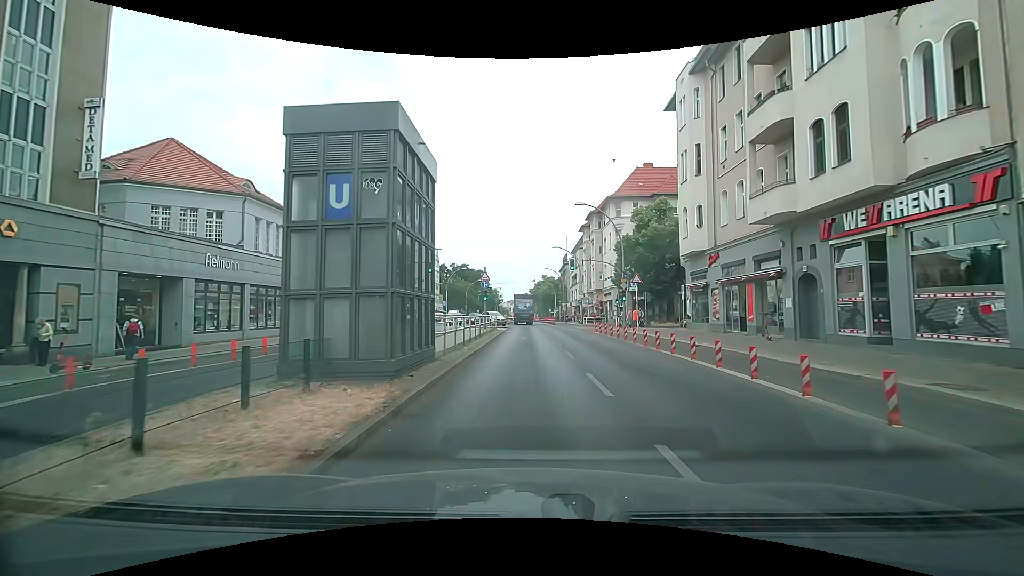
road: primary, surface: asphalt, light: Day
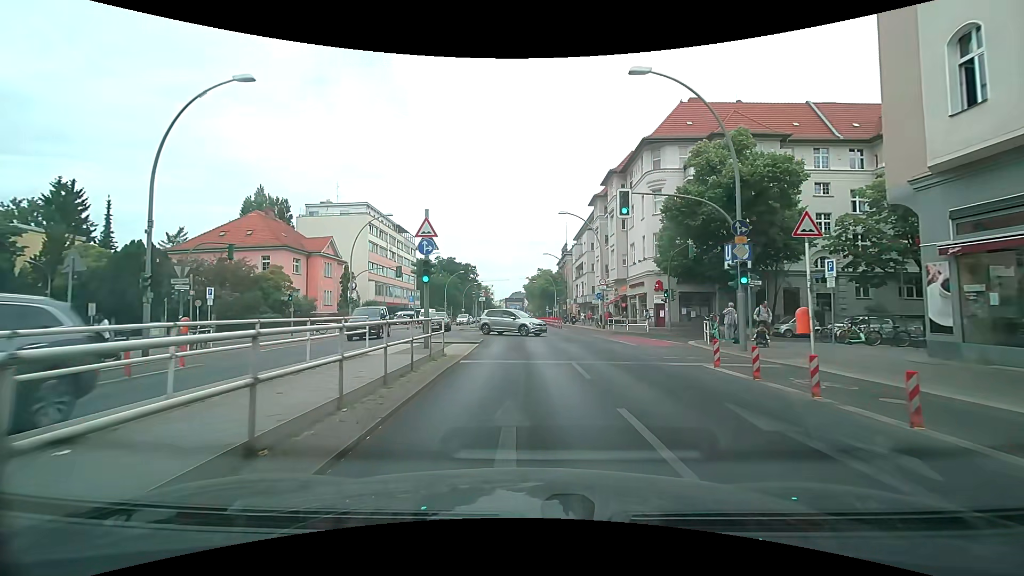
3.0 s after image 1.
(+0.2, +22.3) m; +1°
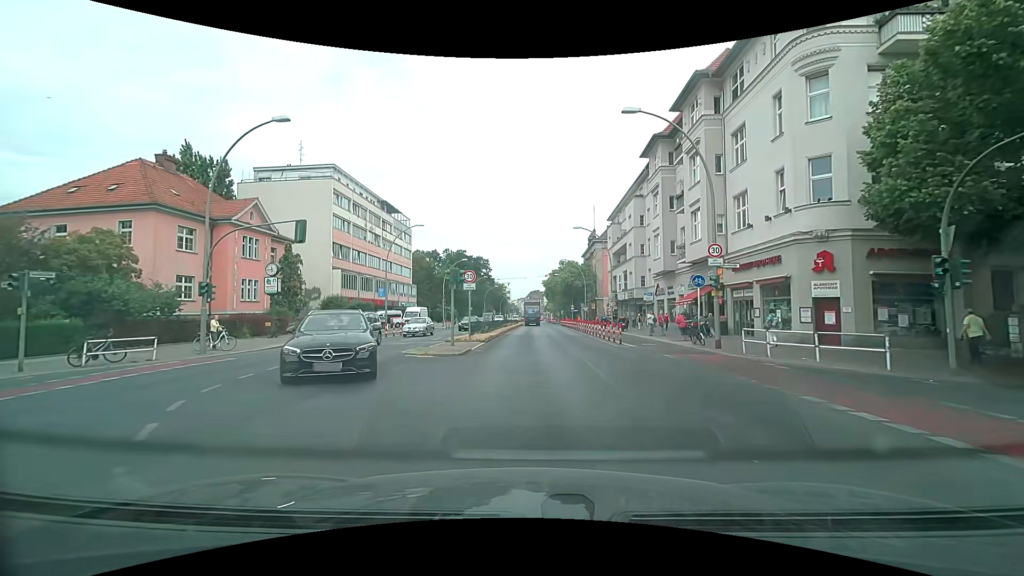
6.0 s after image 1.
(-0.3, +22.3) m; -2°
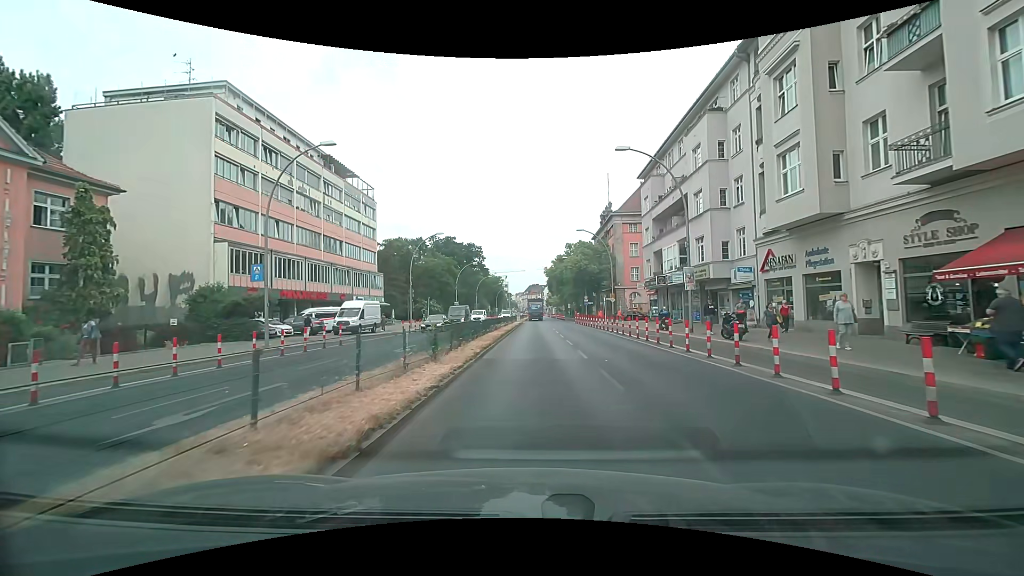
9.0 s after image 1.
(-0.5, +22.7) m; 0°
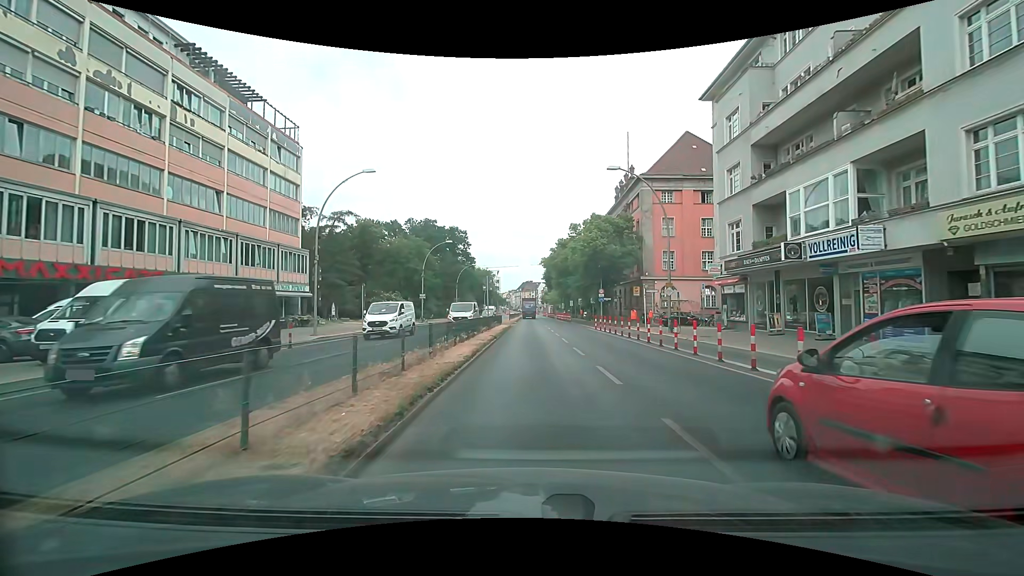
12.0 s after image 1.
(+0.3, +23.1) m; +1°
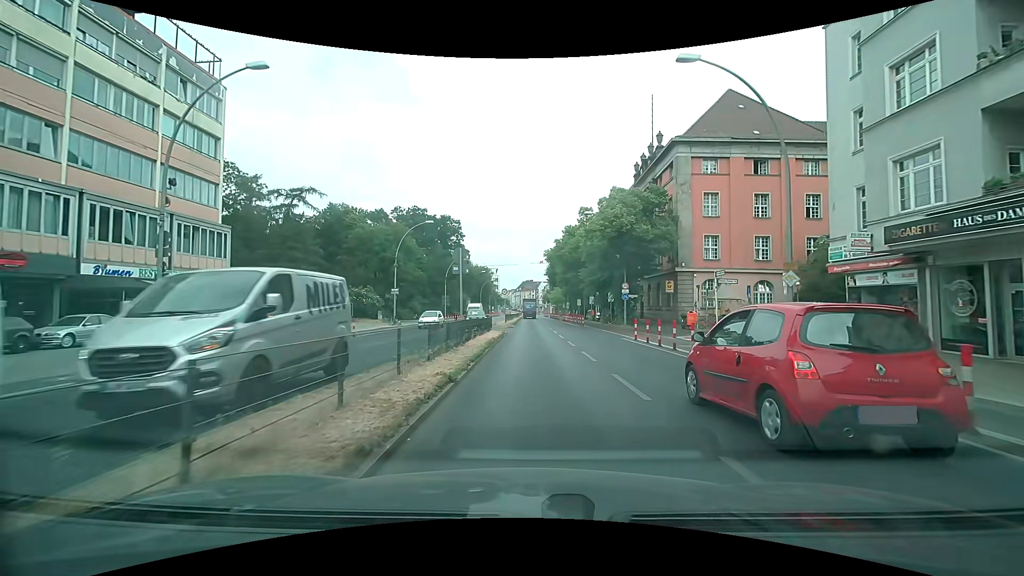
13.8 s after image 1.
(-0.1, +13.5) m; 0°
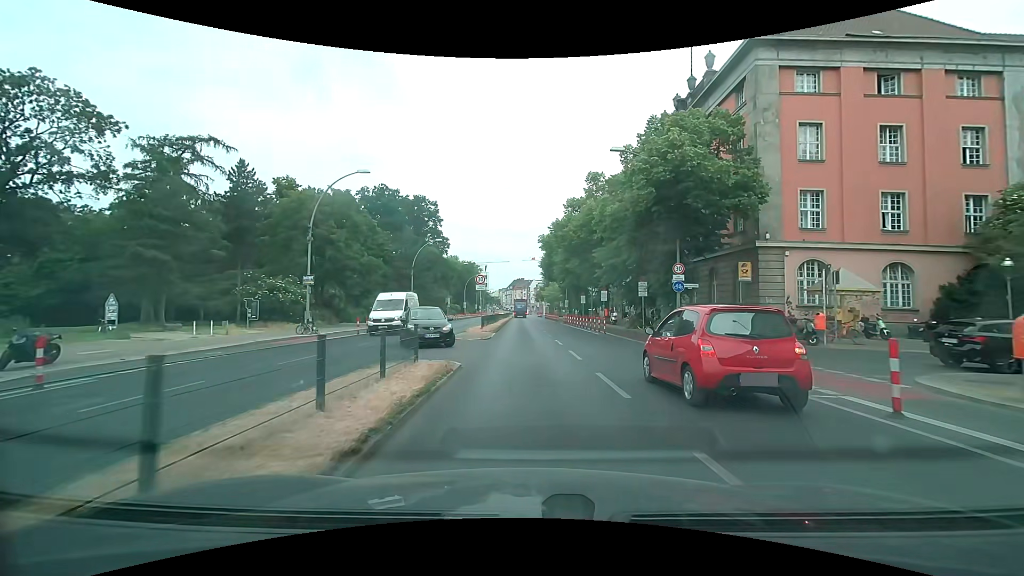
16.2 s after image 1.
(+0.2, +17.8) m; +1°
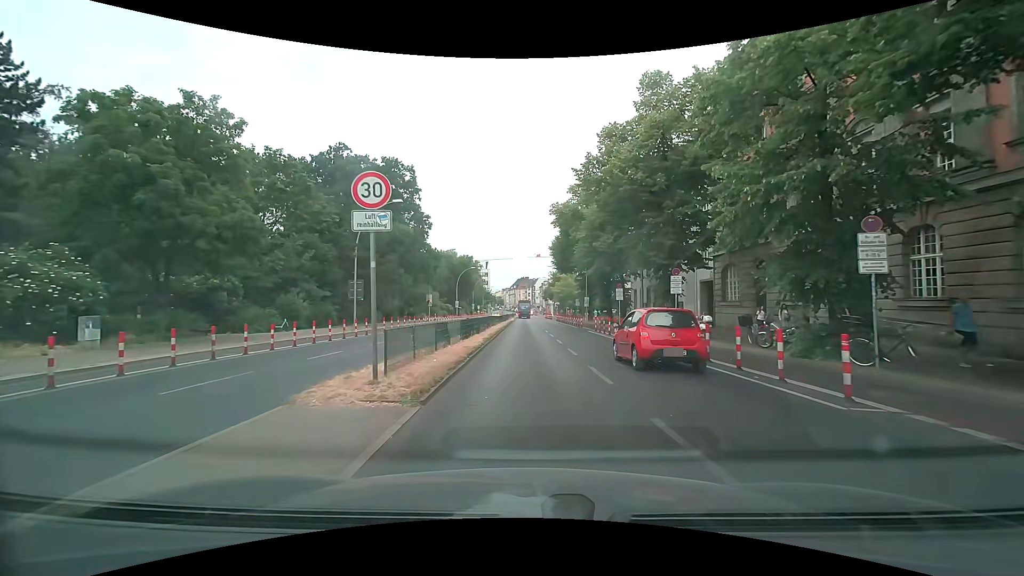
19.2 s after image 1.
(-0.2, +22.4) m; -1°
(0, +10) (0, +20) (0, +30) (0, +40) (0, +50) (0, +60) (0, +70) (0, +80) (0, +90) (0, +100) m
